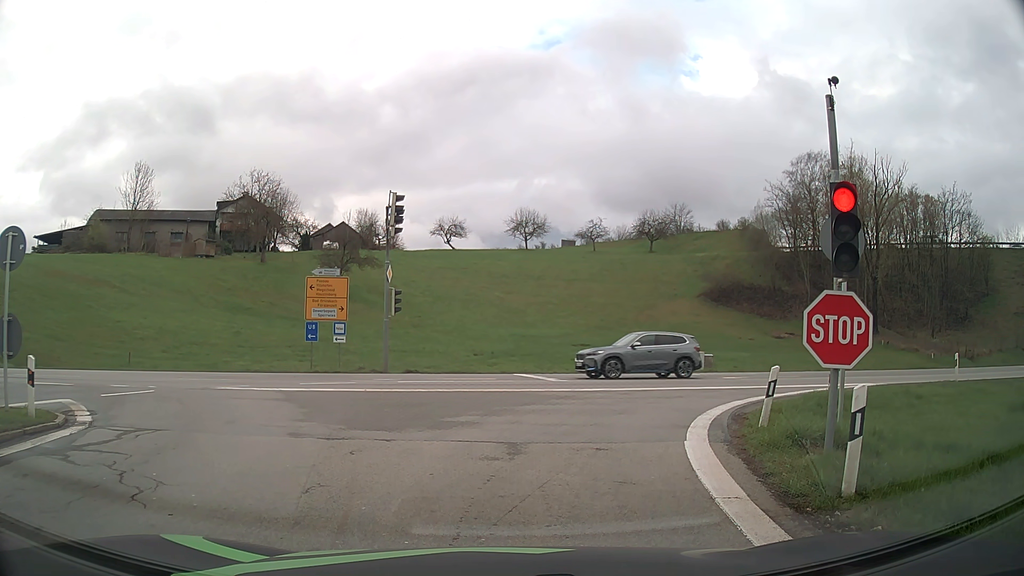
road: motorway_link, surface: asphalt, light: Day
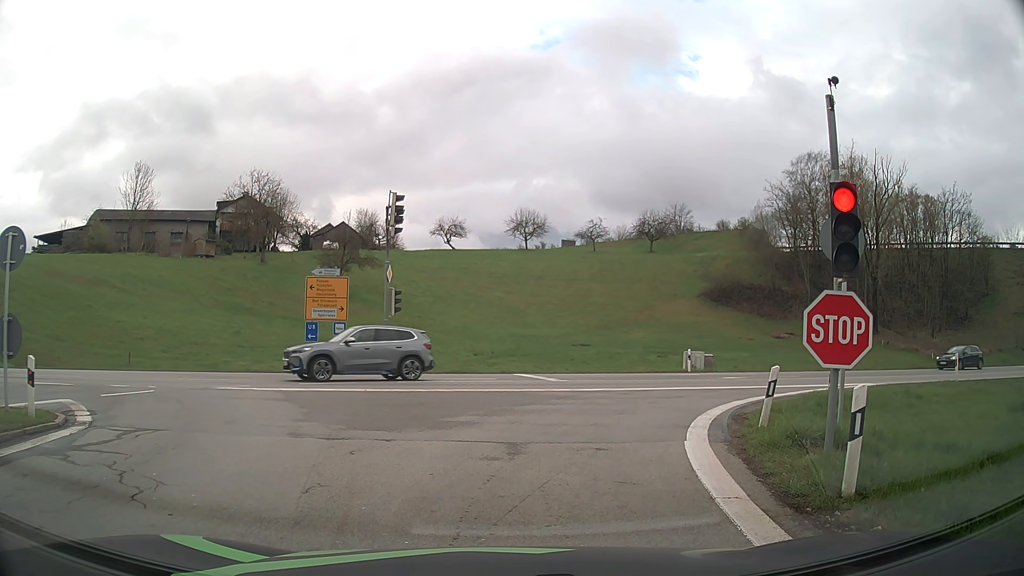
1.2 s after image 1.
(0.0, 0.0) m; 0°
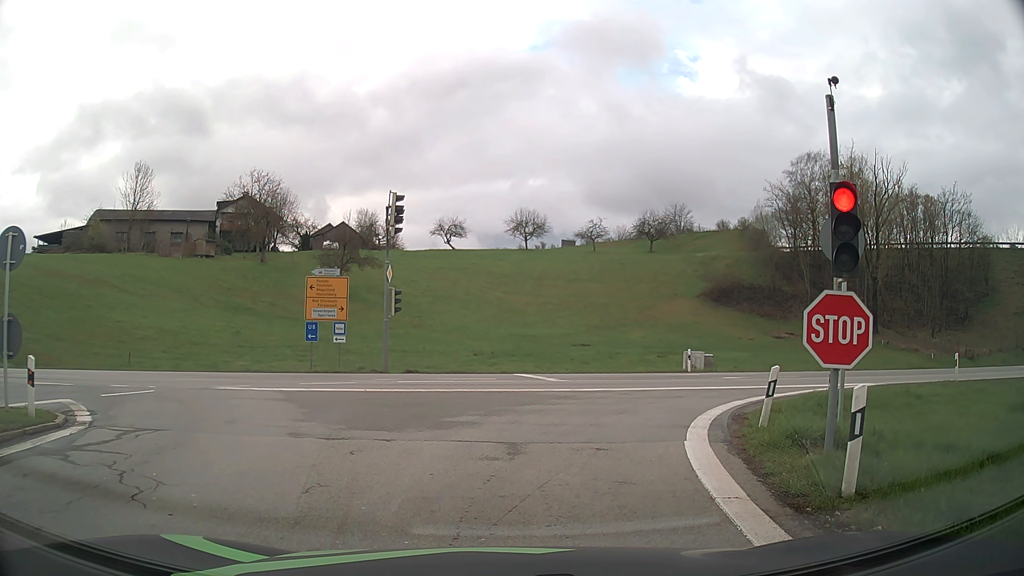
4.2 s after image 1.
(0.0, 0.0) m; 0°
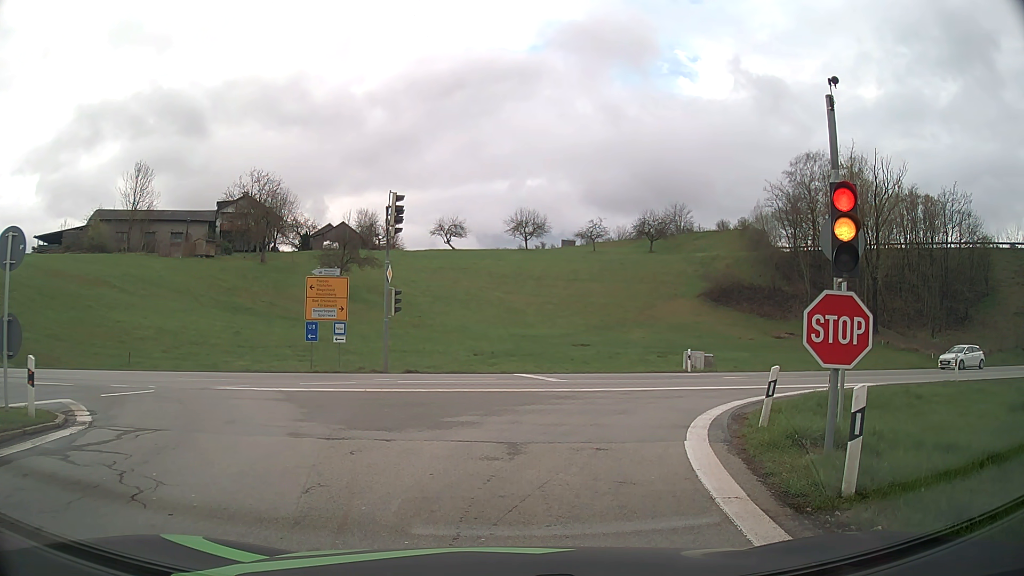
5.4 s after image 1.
(0.0, 0.0) m; 0°
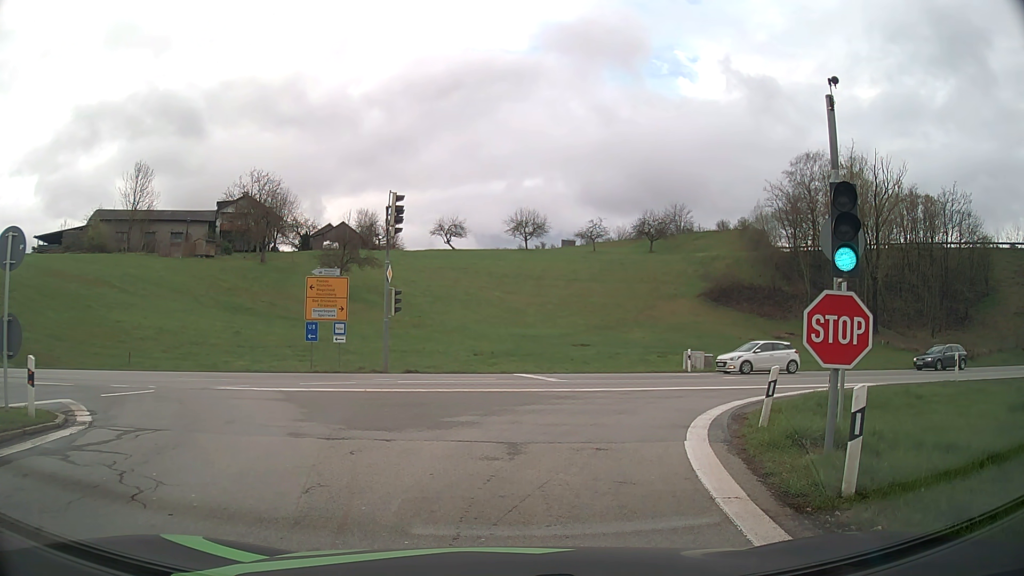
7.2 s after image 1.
(0.0, 0.0) m; 0°
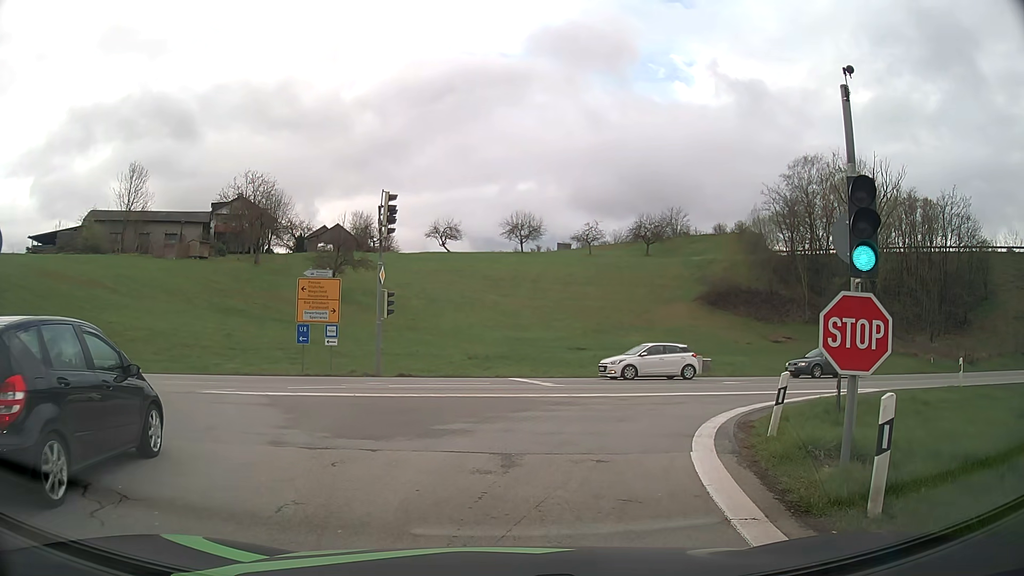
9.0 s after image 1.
(0.0, +0.7) m; +1°
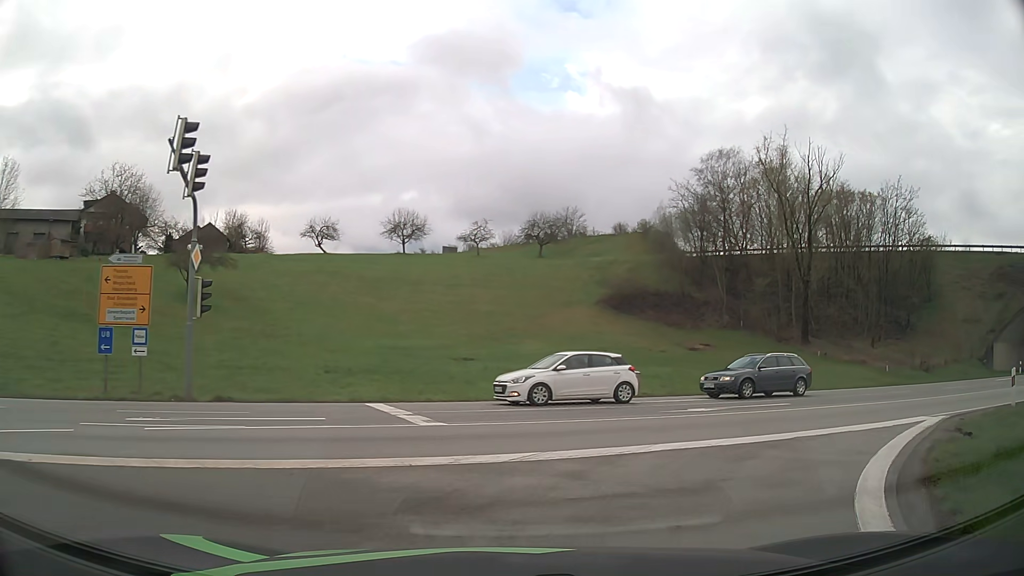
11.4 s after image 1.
(+0.6, +8.9) m; +10°
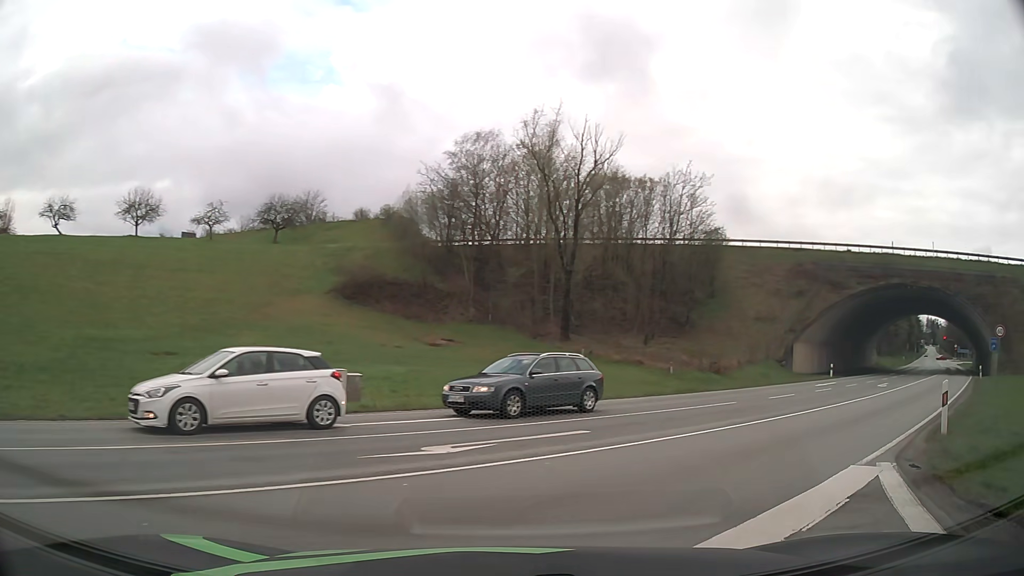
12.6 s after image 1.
(+1.4, +6.8) m; +22°
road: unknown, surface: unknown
